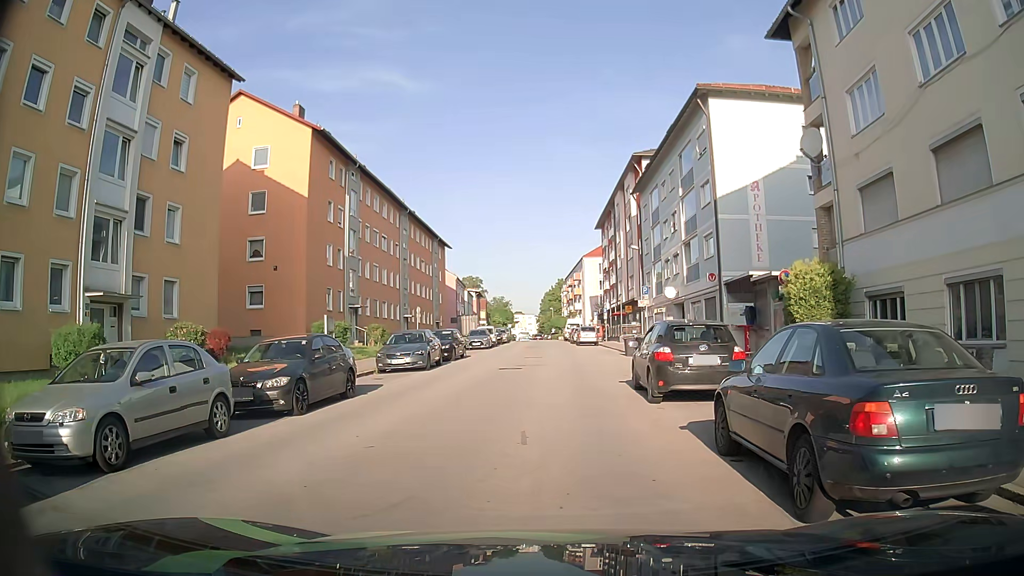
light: Day
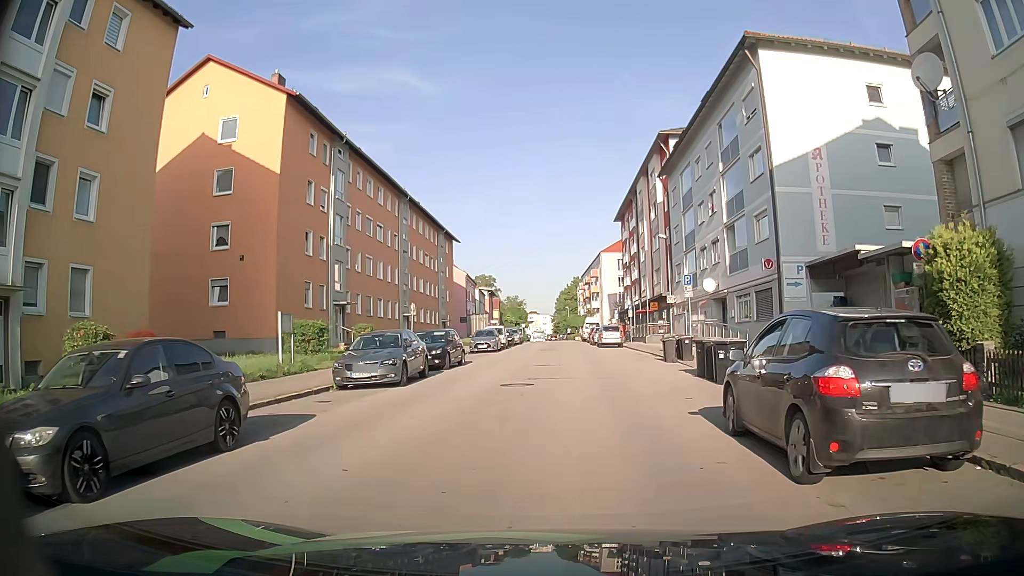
(-0.2, +6.9) m; -1°
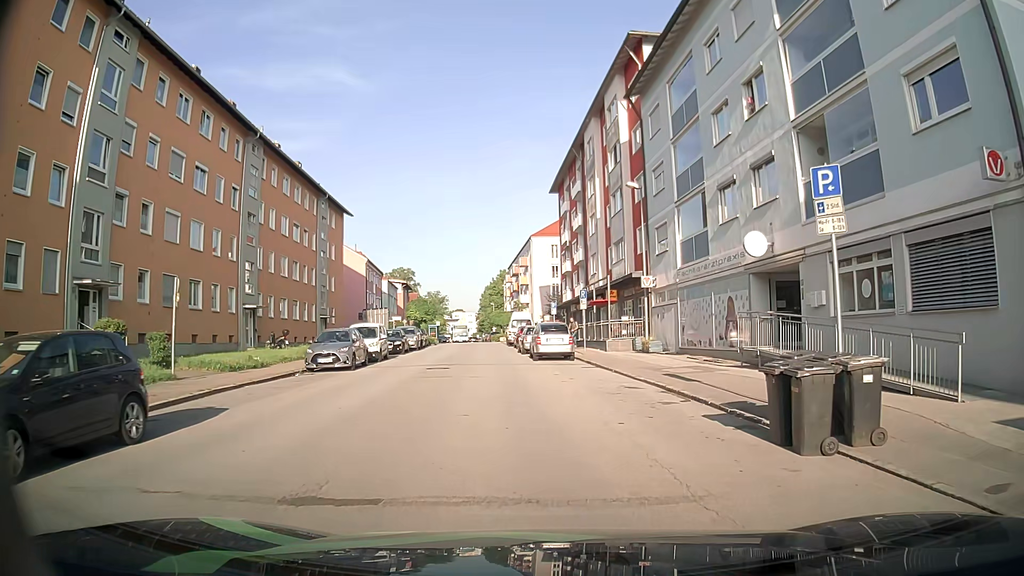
(+0.6, +18.9) m; +5°
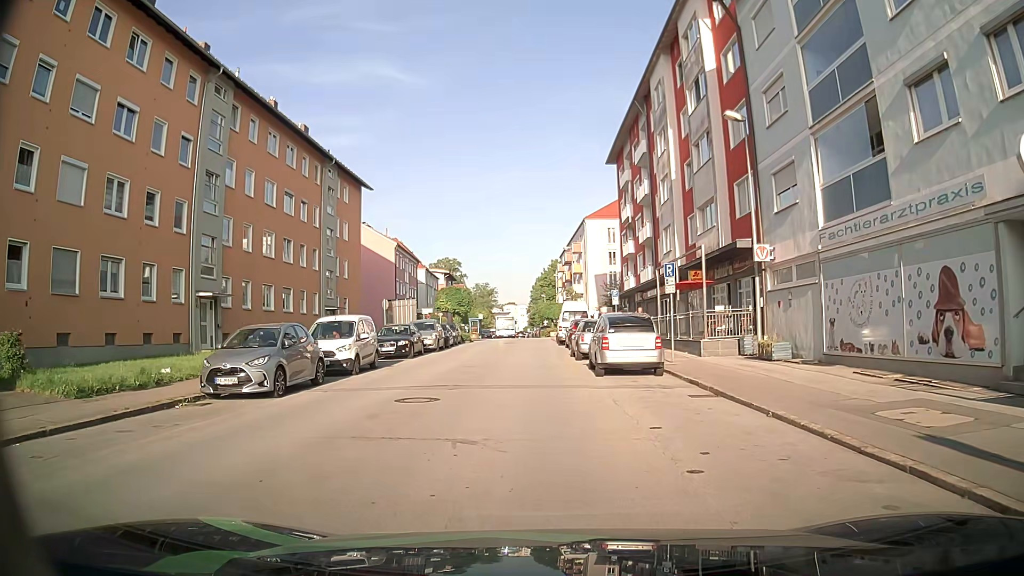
(-0.2, +10.4) m; -4°
